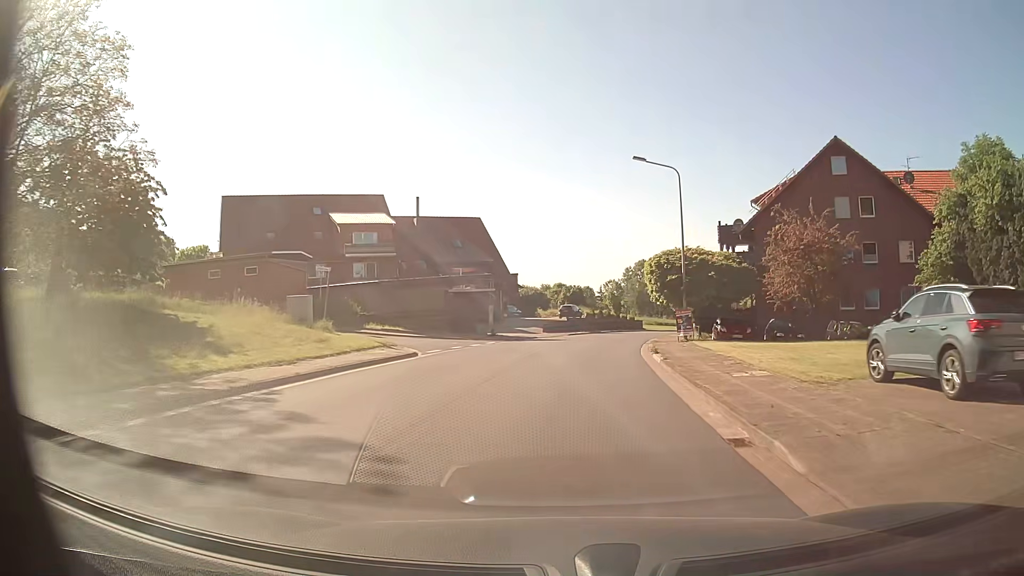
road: tertiary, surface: asphalt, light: Day
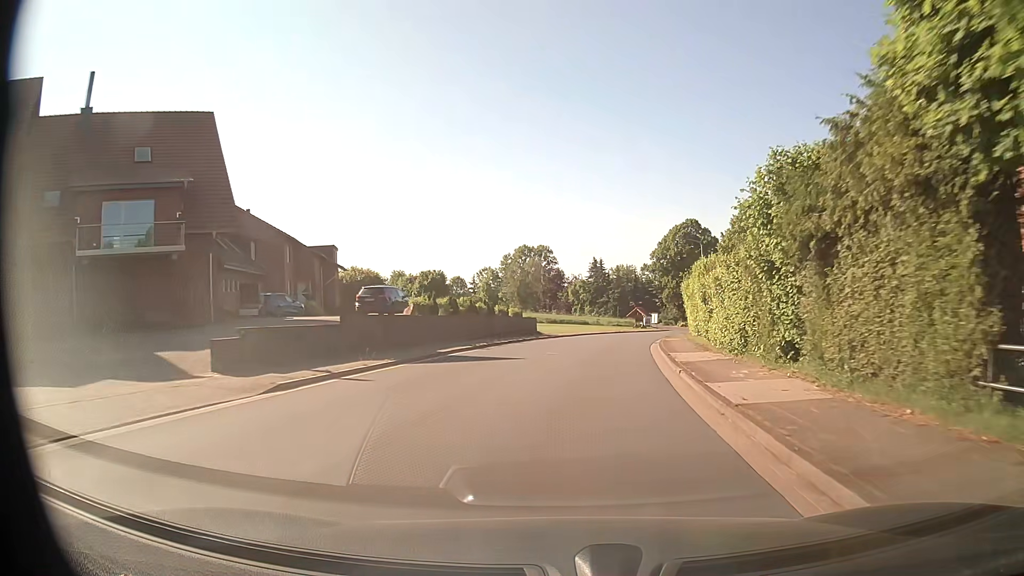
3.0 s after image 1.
(+3.6, +40.9) m; +10°
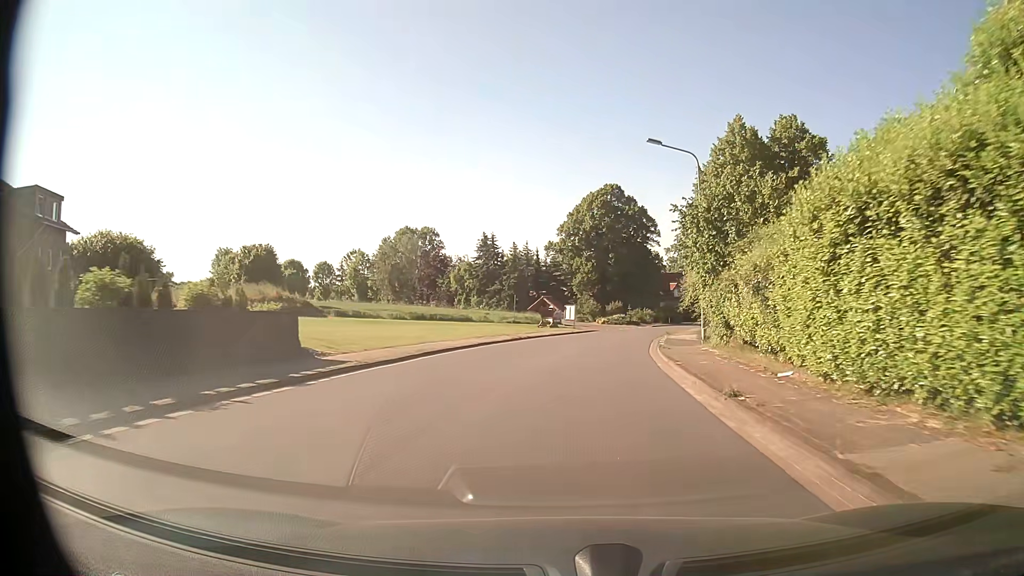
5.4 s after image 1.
(+2.4, +32.7) m; +9°
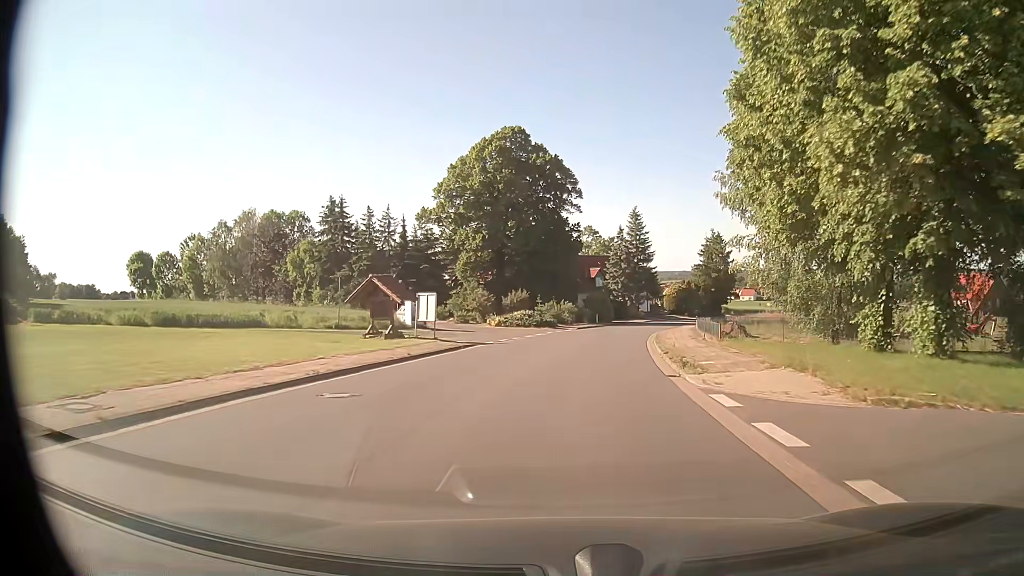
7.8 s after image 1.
(+2.4, +32.7) m; +8°
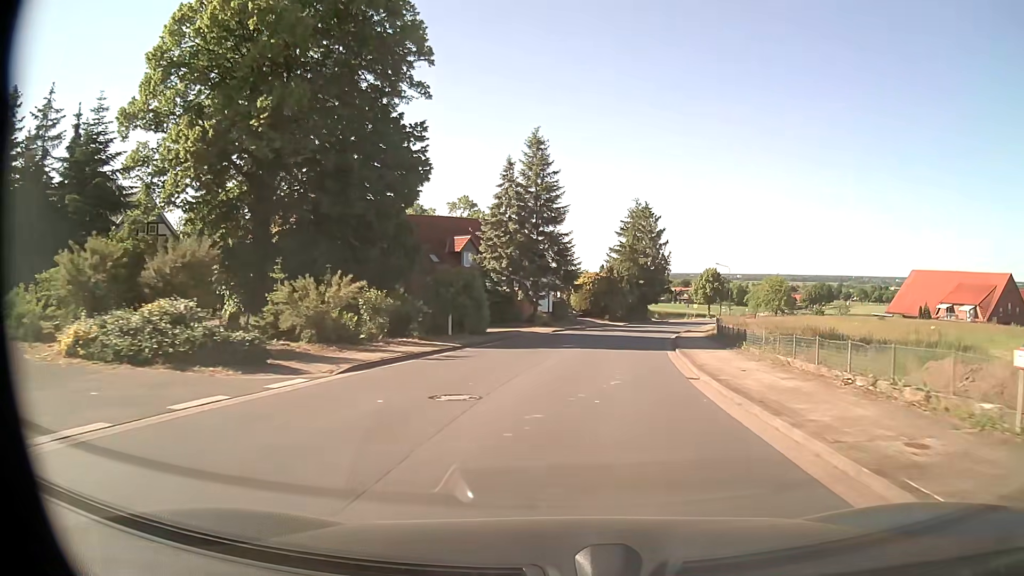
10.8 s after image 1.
(+3.4, +40.3) m; +10°
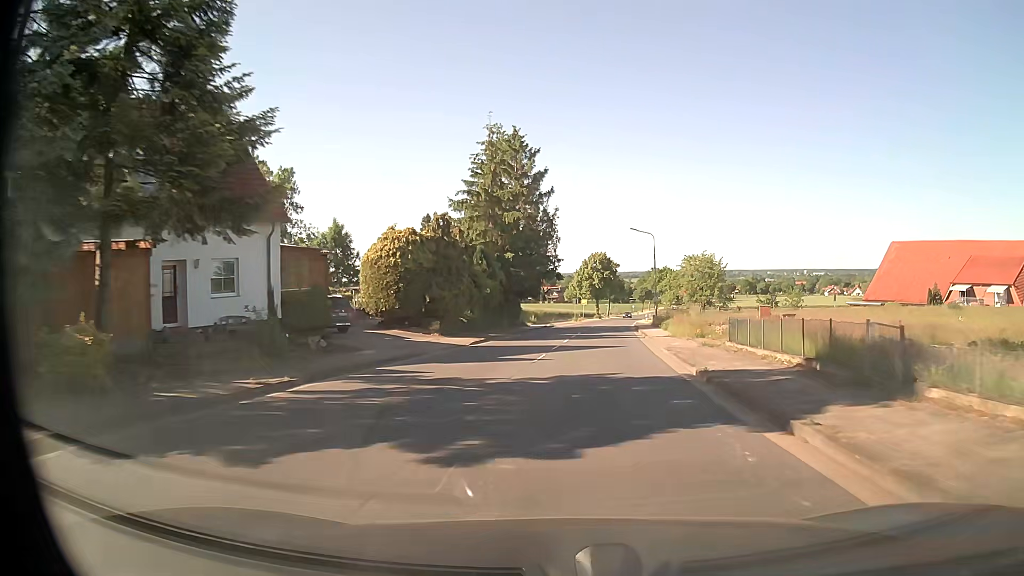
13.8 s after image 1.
(+4.4, +40.0) m; +12°
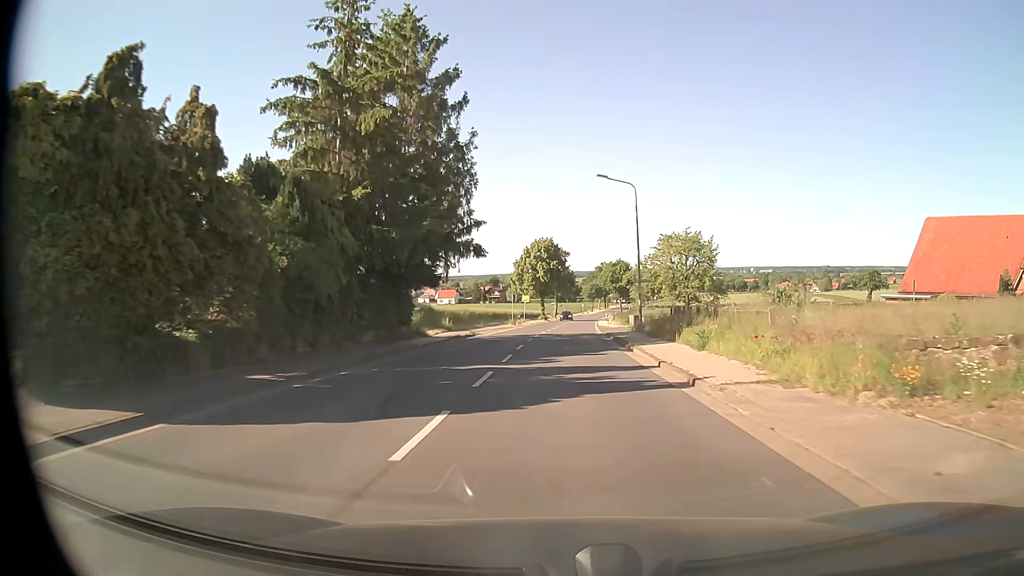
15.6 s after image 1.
(+1.2, +24.2) m; +5°
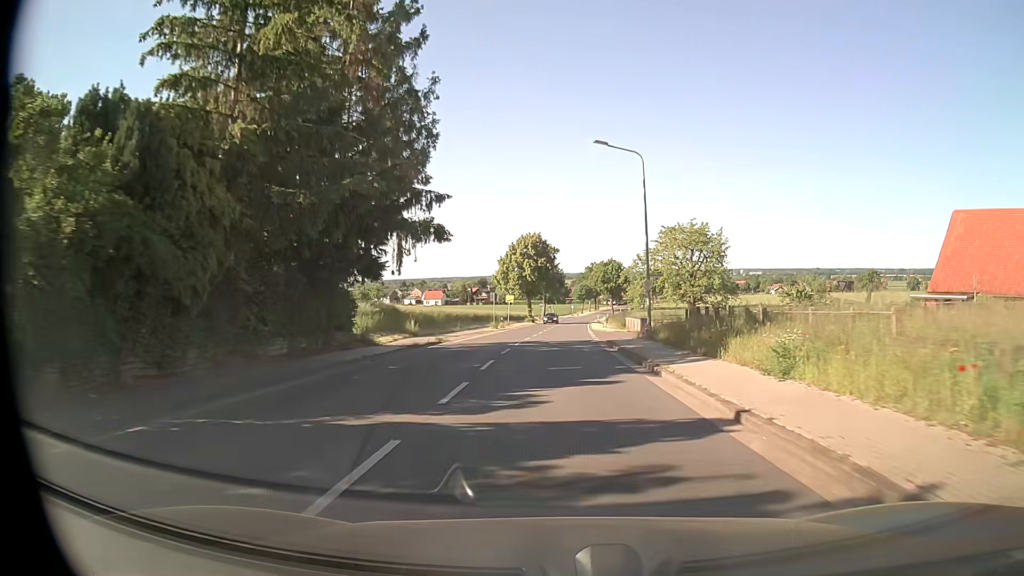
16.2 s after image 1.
(+0.1, +8.1) m; +1°
(0, +10) (0, +20) (0, +30) (0, +40) (0, +50) (+1, +60) (+1, +70) (+2, +80) (+2, +90) (+3, +100) m
